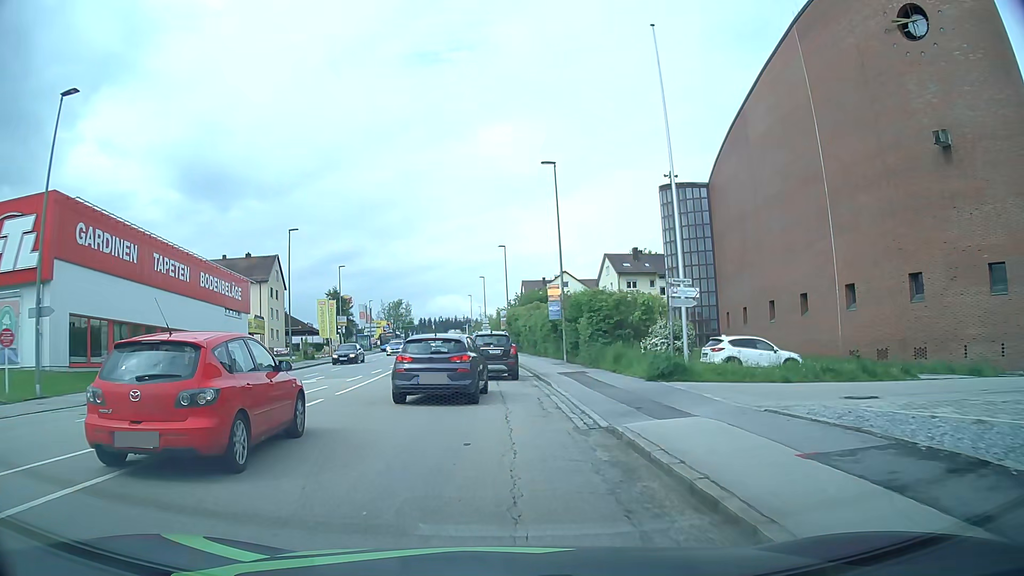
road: tertiary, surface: asphalt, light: Day
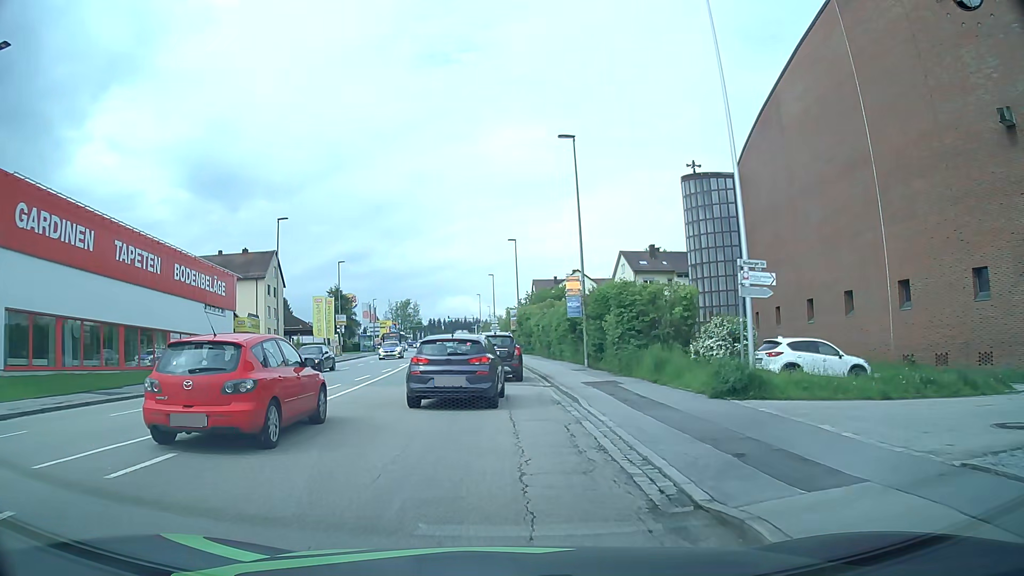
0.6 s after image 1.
(-0.1, +4.9) m; -1°
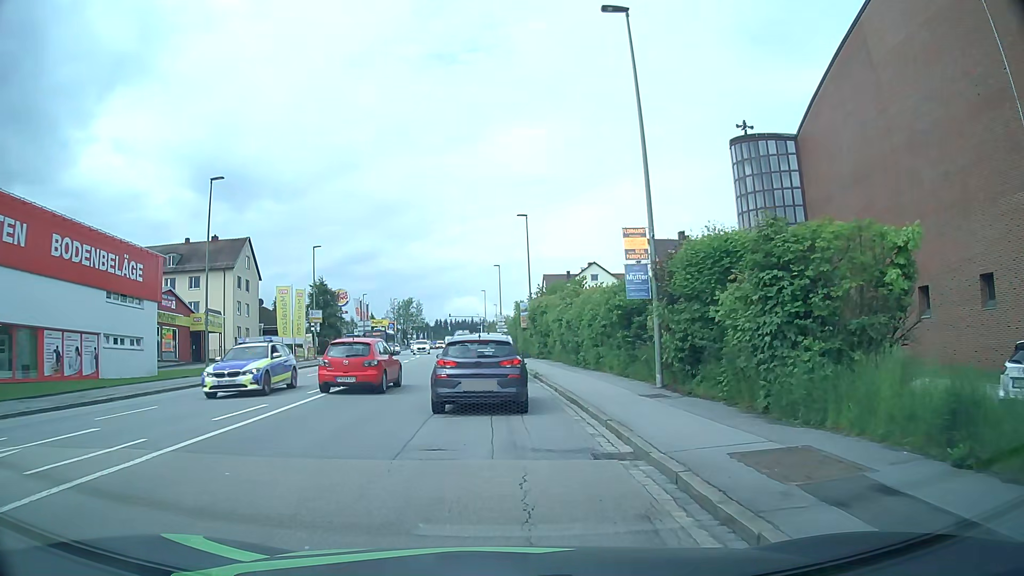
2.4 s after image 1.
(-0.1, +12.5) m; -1°
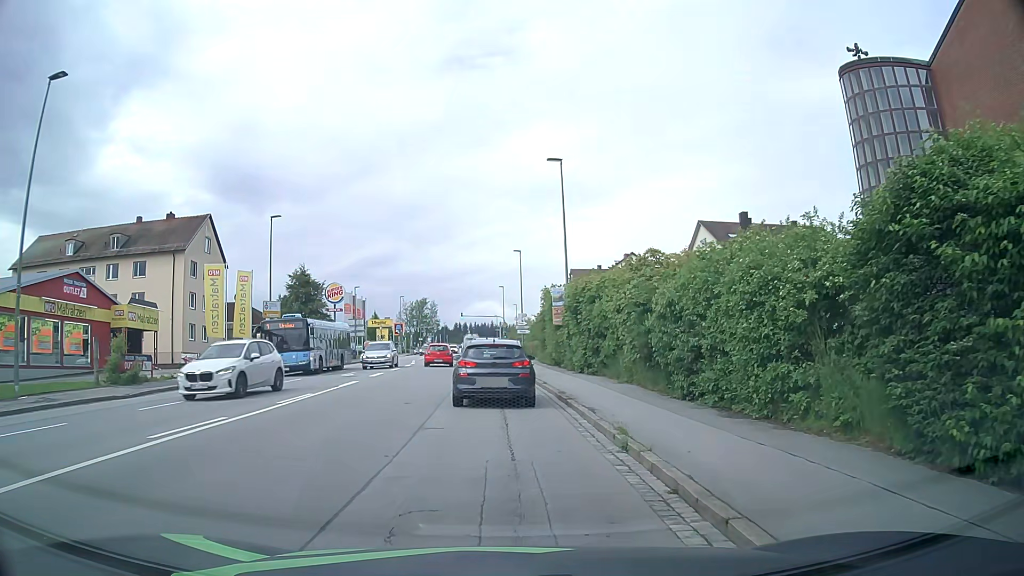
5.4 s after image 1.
(-0.2, +16.3) m; -2°
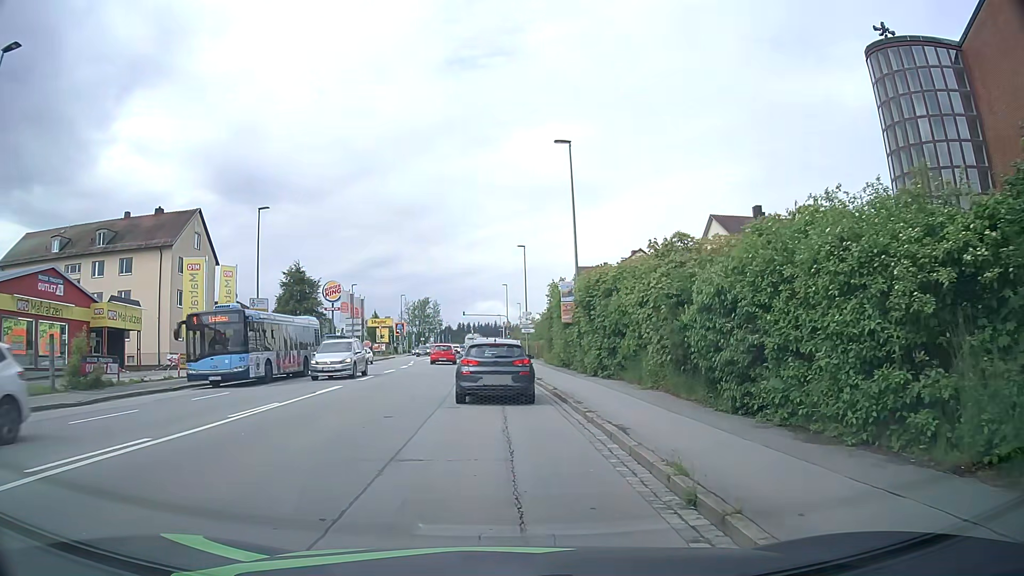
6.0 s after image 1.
(0.0, +3.1) m; 0°
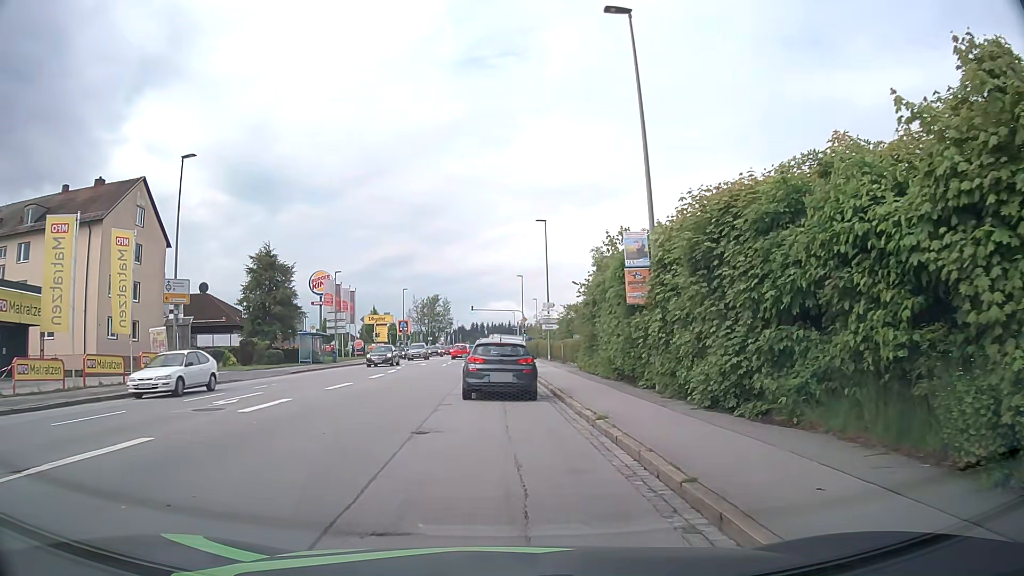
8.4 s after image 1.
(-0.1, +13.1) m; -1°
(0, +10) (0, +20) (0, +30) (-1, +40) (-1, +50) (-1, +60) (-1, +70) (-1, +80) (-2, +90) (-2, +100) m
